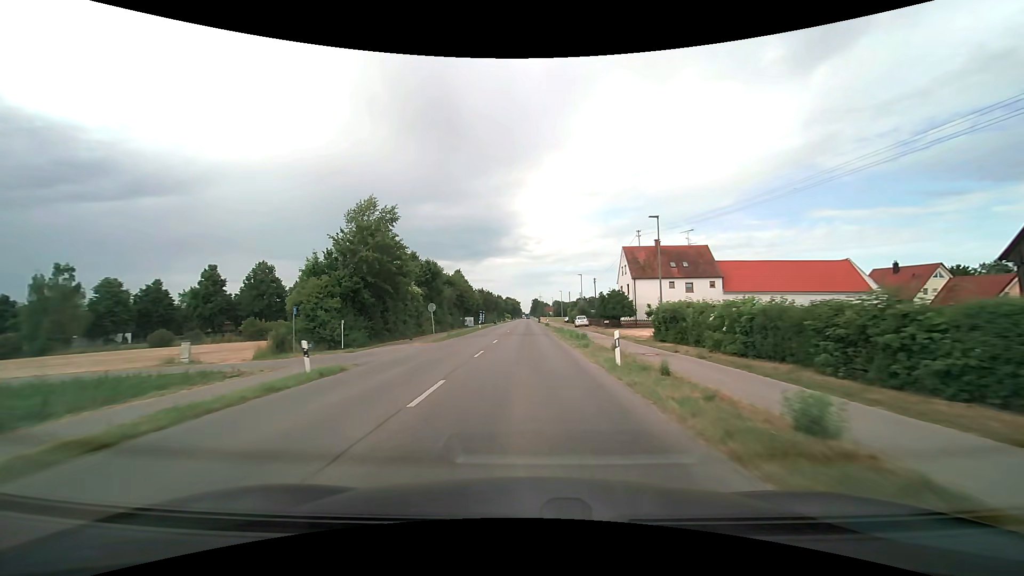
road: tertiary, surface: asphalt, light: Day
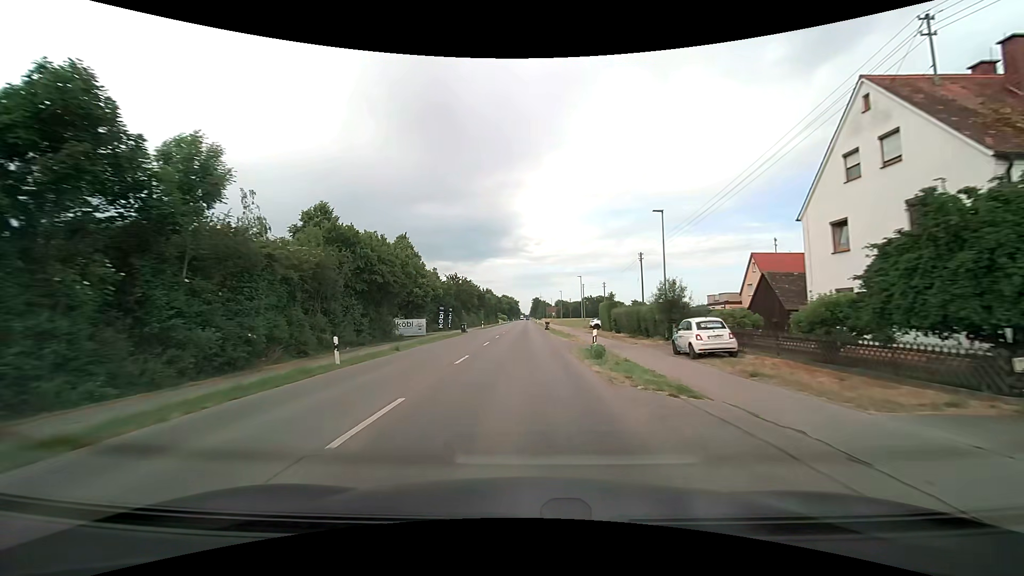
(0.0, +47.2) m; 0°
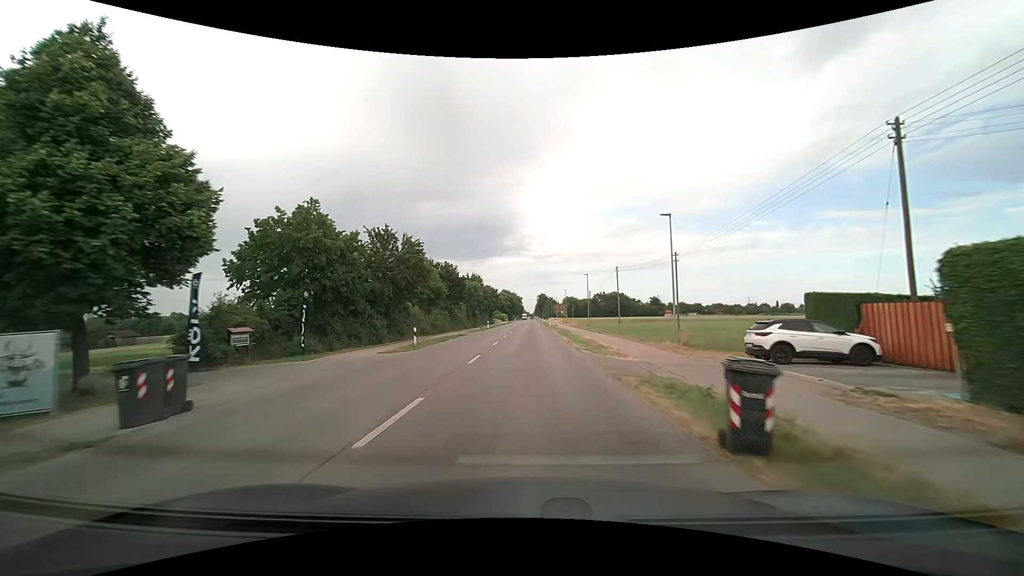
(-0.5, +45.0) m; -1°
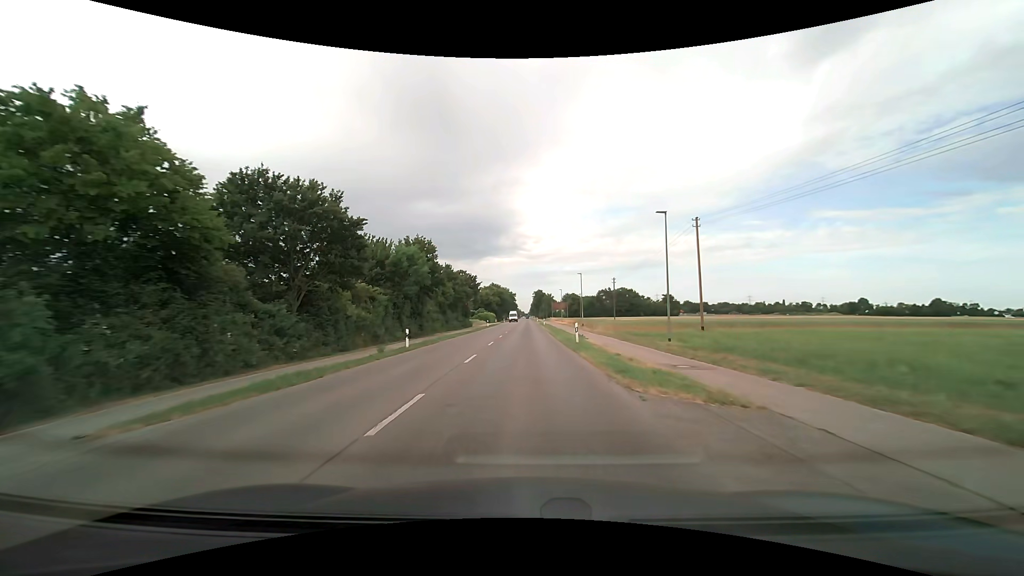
(+0.2, +44.7) m; +1°
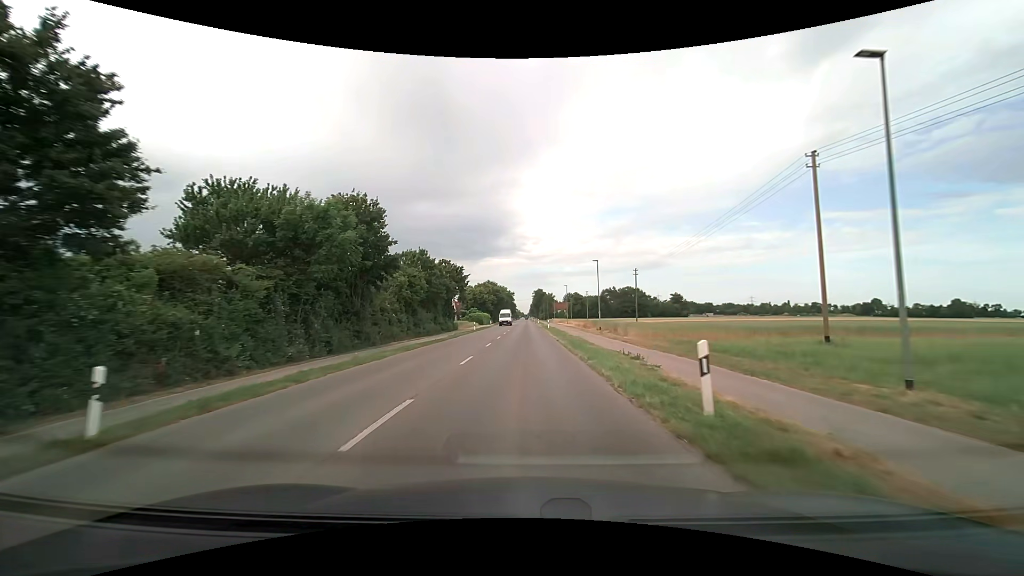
(0.0, +18.6) m; 0°
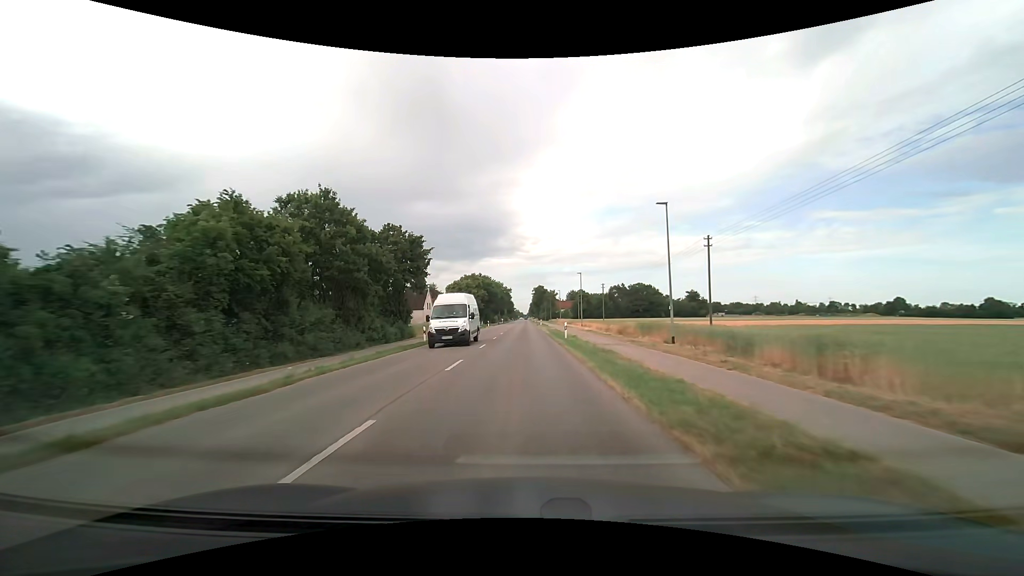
(+0.1, +28.8) m; 0°
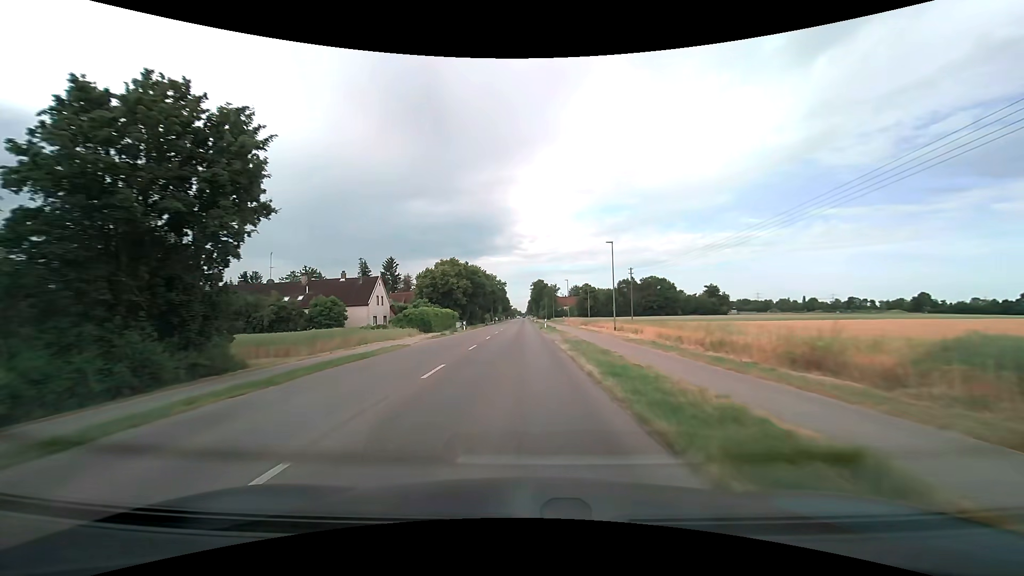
(0.0, +29.0) m; 0°
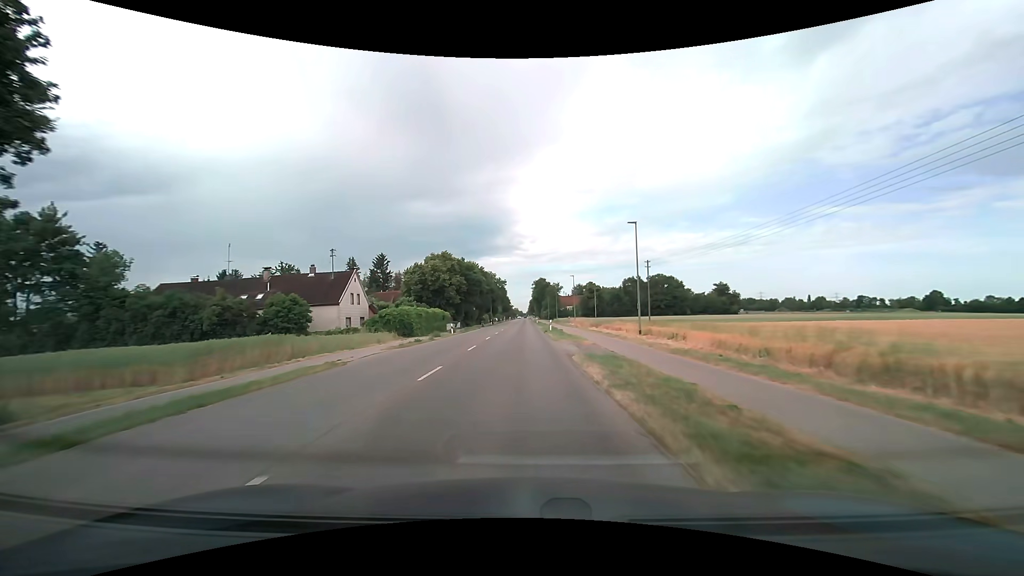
(0.0, +9.3) m; 0°
(0, +10) (0, +20) (0, +30) (0, +40) (-1, +50) (-1, +60) (-1, +70) (-1, +80) (-1, +90) (-1, +100) m
